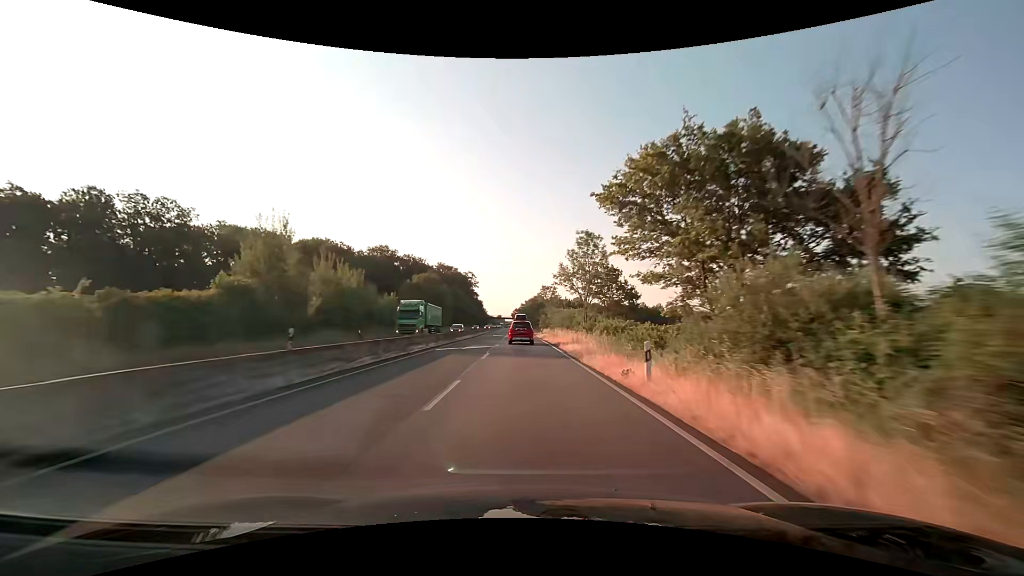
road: trunk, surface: asphalt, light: Day
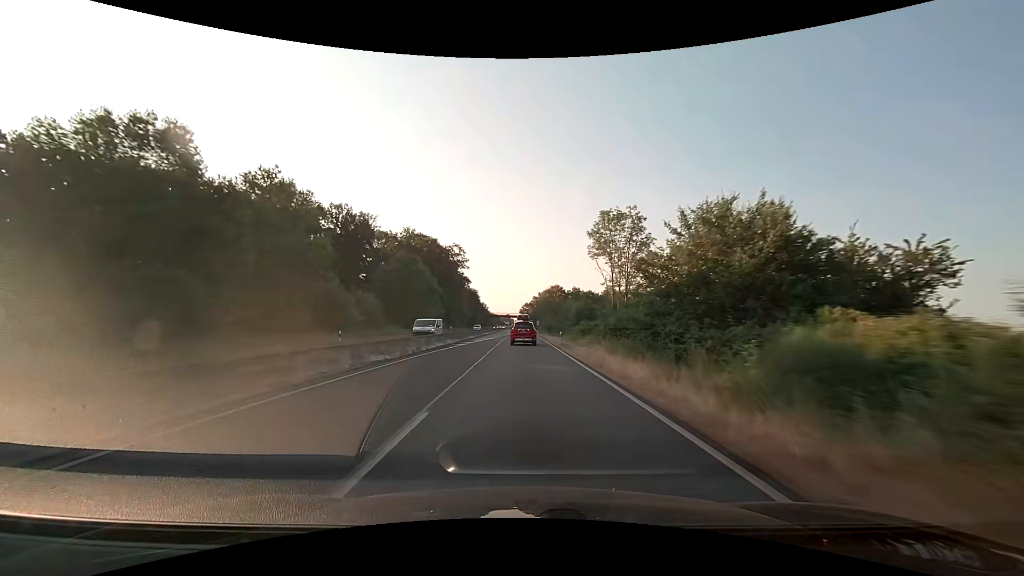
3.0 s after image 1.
(-0.8, +76.2) m; -1°
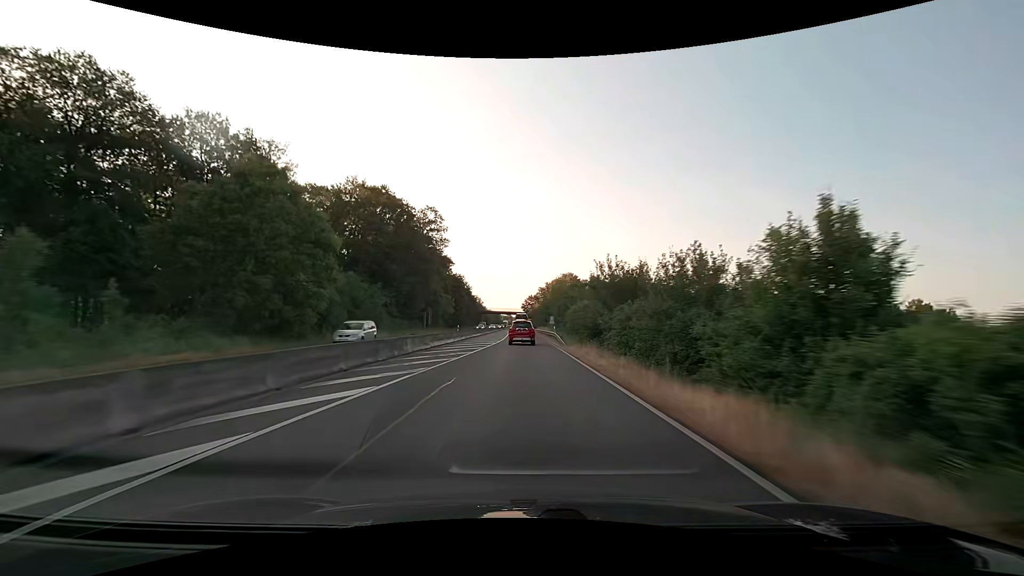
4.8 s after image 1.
(-0.1, +45.0) m; 0°
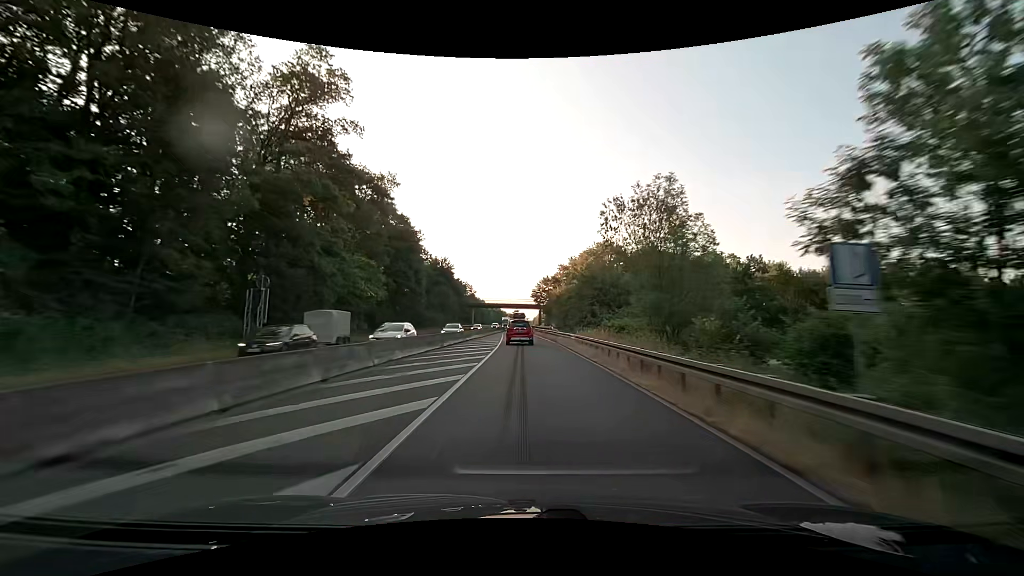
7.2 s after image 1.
(-0.3, +58.8) m; -1°
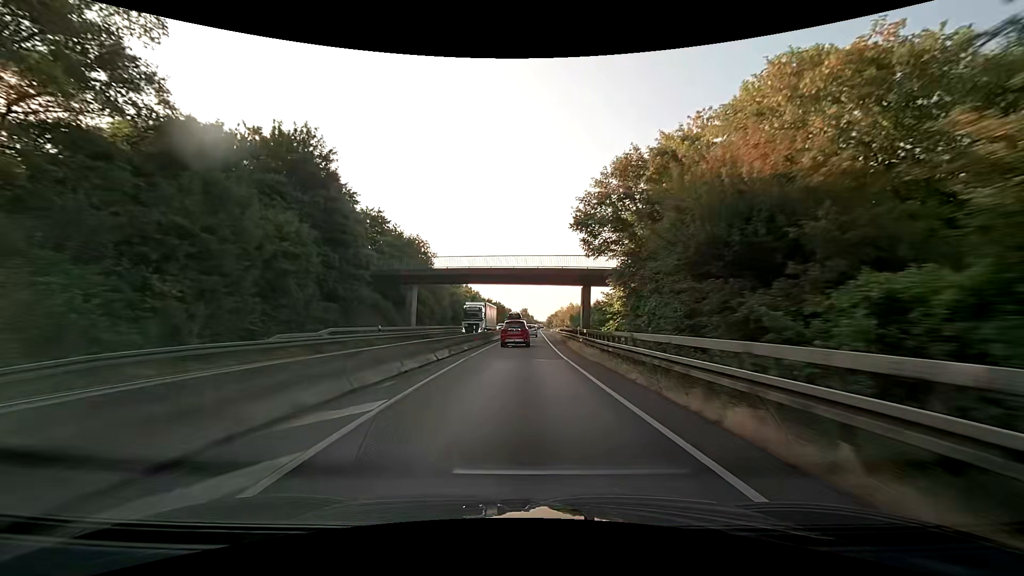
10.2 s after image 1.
(-0.5, +70.4) m; -1°
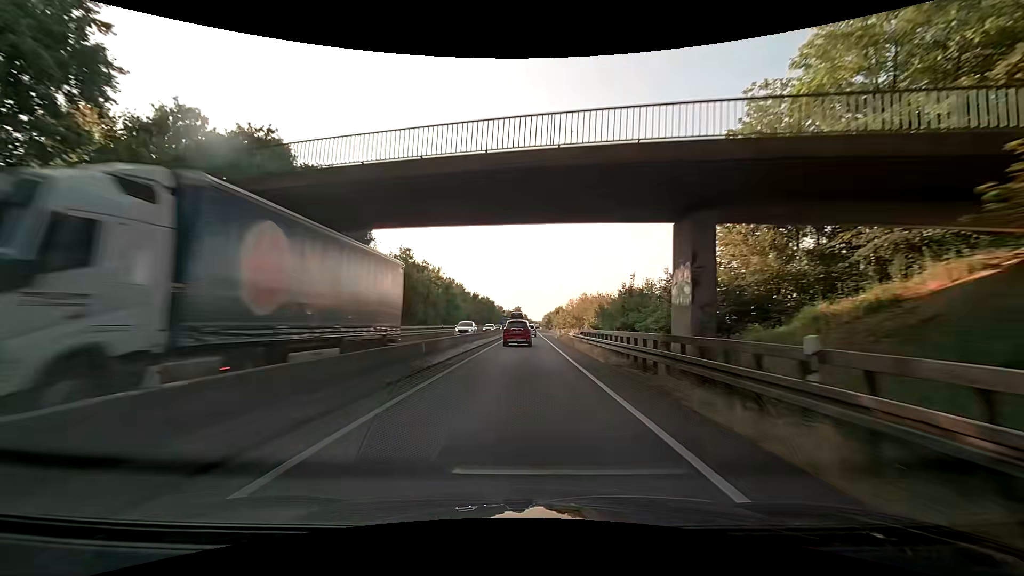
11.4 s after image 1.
(0.0, +27.2) m; +1°
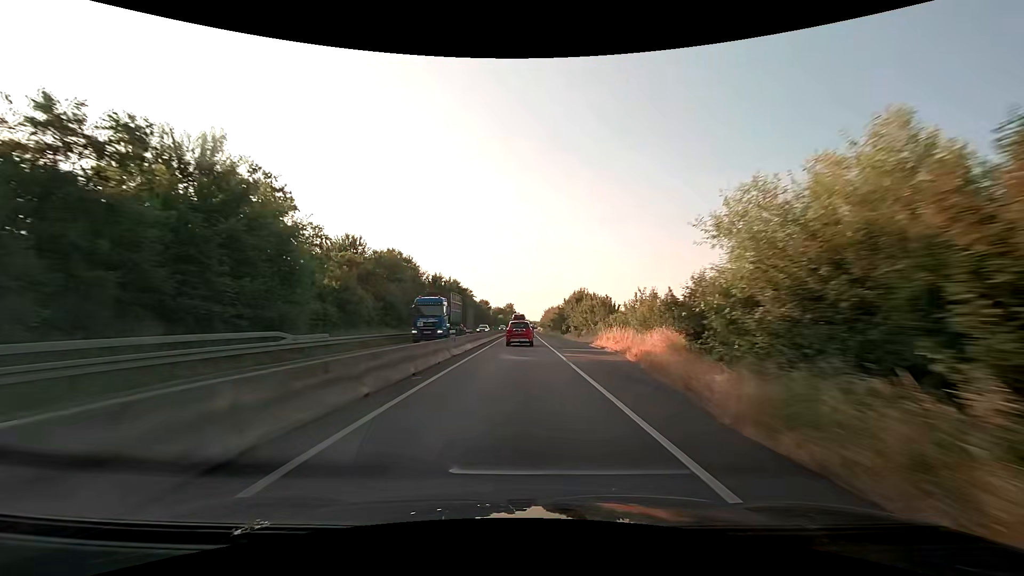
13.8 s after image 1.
(+0.7, +53.6) m; 0°
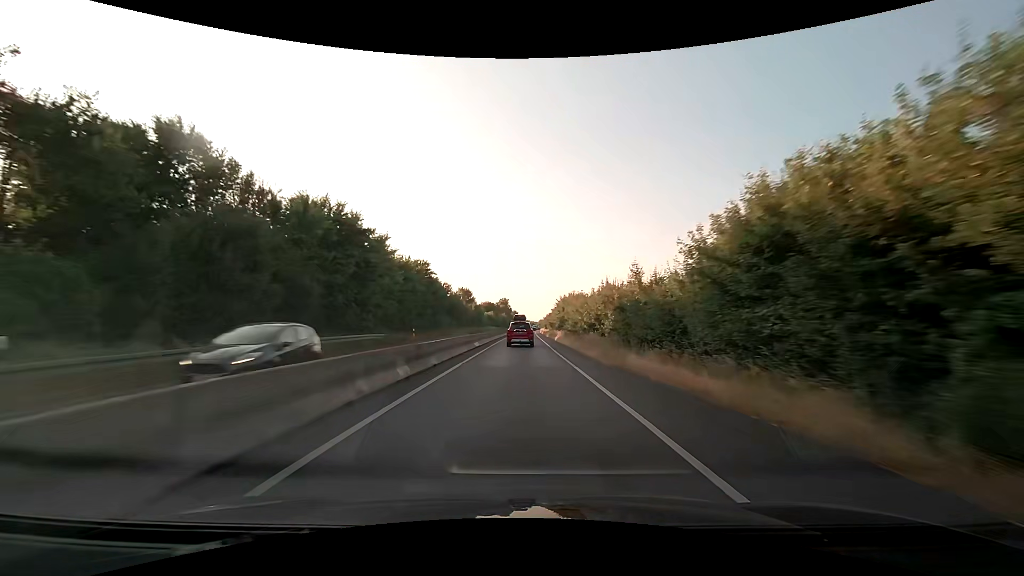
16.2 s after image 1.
(+0.3, +53.4) m; +1°
(0, +10) (0, +20) (0, +30) (0, +40) (0, +50) (0, +60) (0, +70) (+1, +80) (+1, +90) (+1, +100) m
